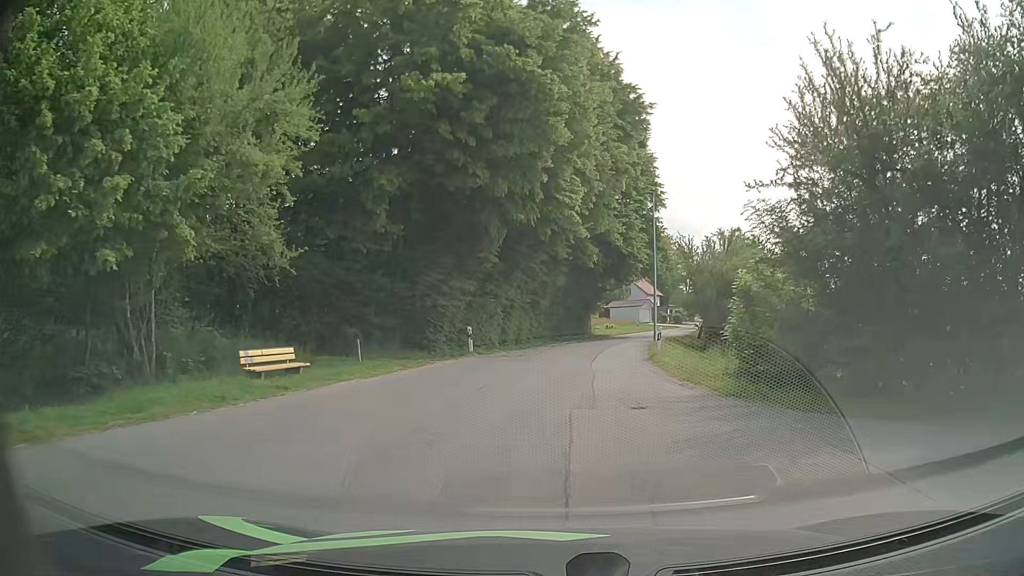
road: residential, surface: asphalt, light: Day
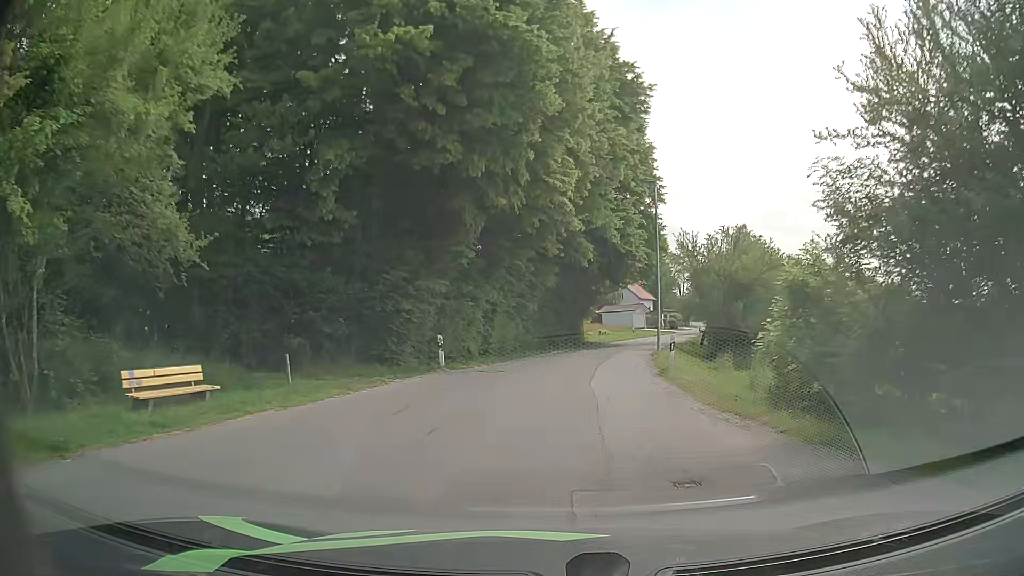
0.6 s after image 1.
(-0.1, +4.3) m; -1°
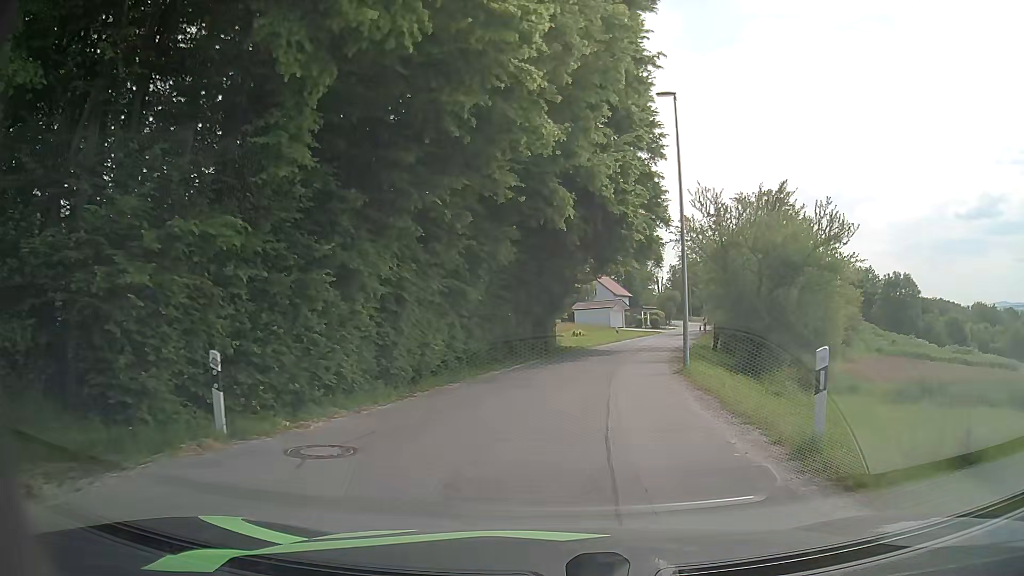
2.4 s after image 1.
(+0.4, +12.3) m; +4°
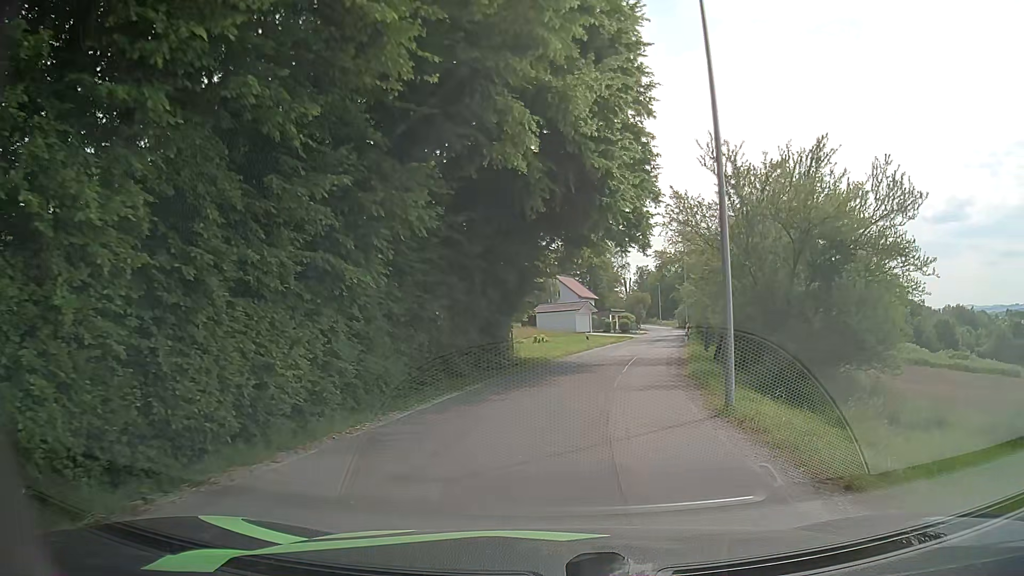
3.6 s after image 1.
(+0.2, +7.9) m; +2°
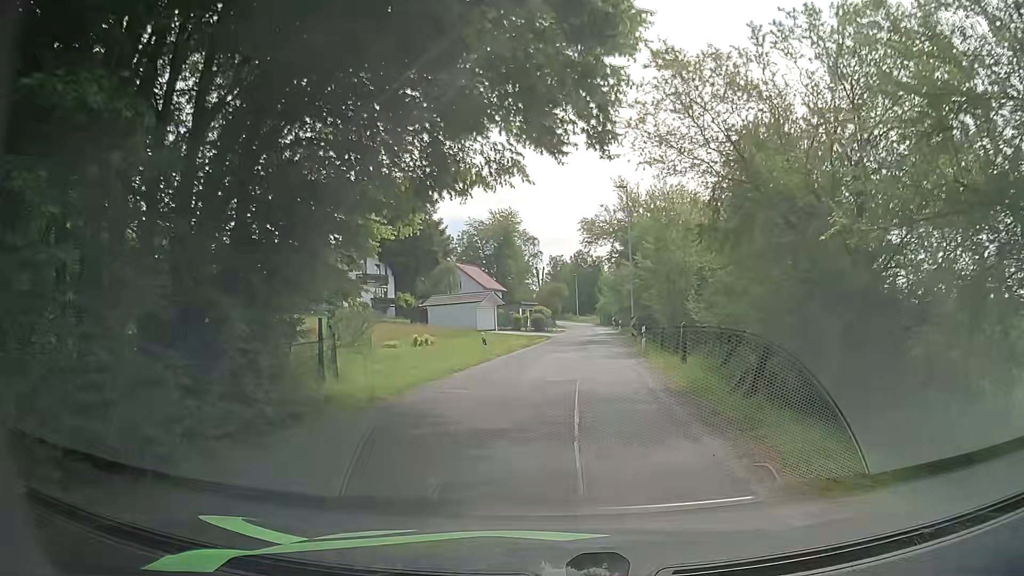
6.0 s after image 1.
(+1.3, +15.6) m; +8°
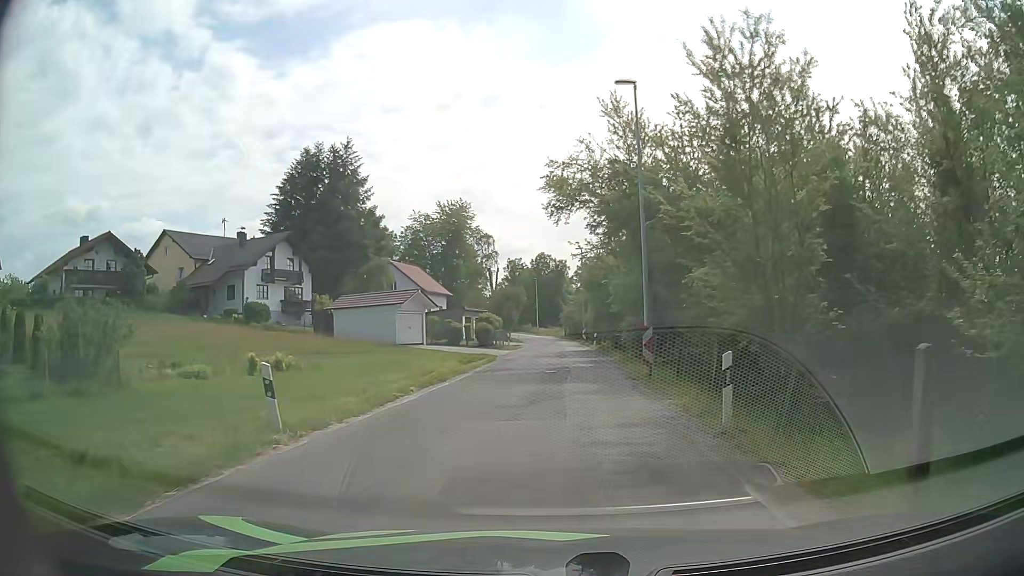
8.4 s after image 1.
(+0.7, +17.0) m; +4°
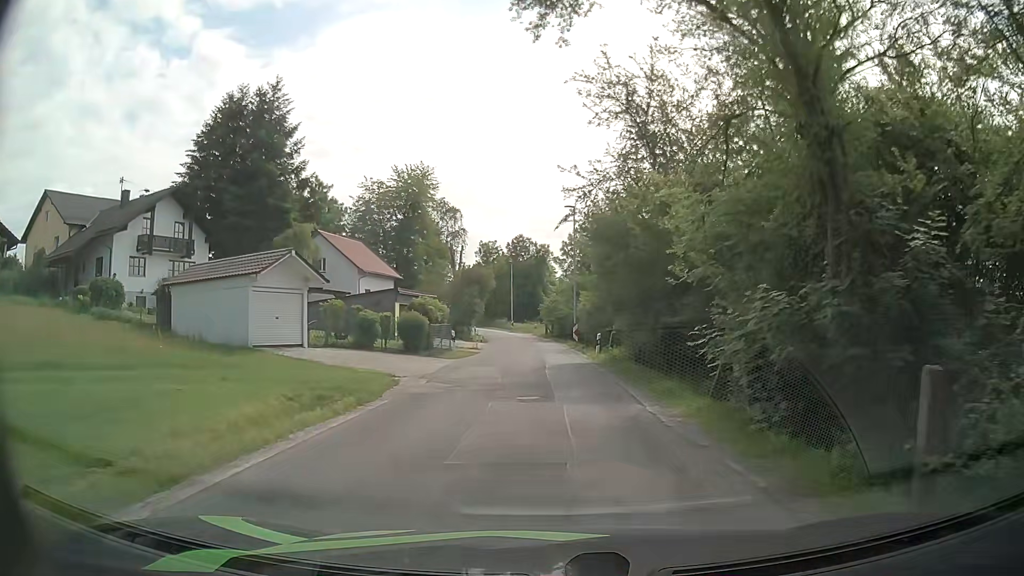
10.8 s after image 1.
(+0.2, +18.8) m; +1°
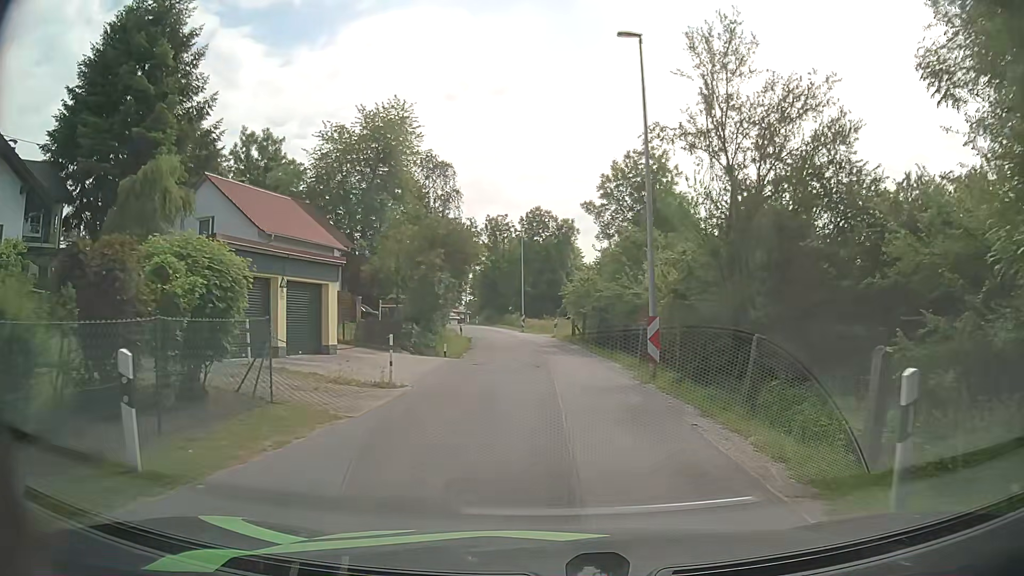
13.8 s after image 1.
(-0.1, +23.3) m; -2°
(0, +10) (0, +20) (-1, +30) (-2, +40) (-3, +50) (-5, +60) (-7, +69) (-10, +79) (-12, +89) (-14, +99) m
